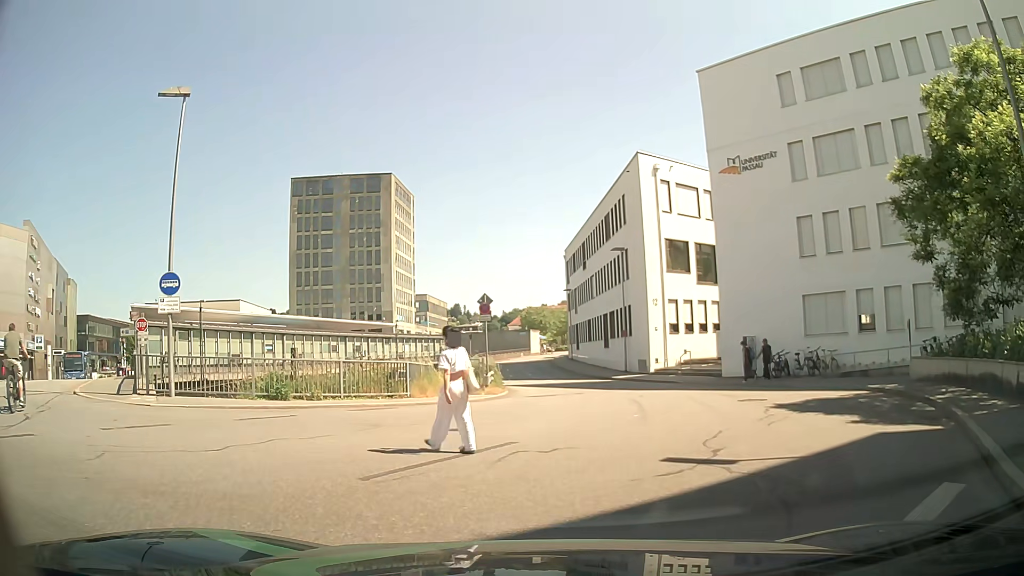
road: residential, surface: asphalt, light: Day
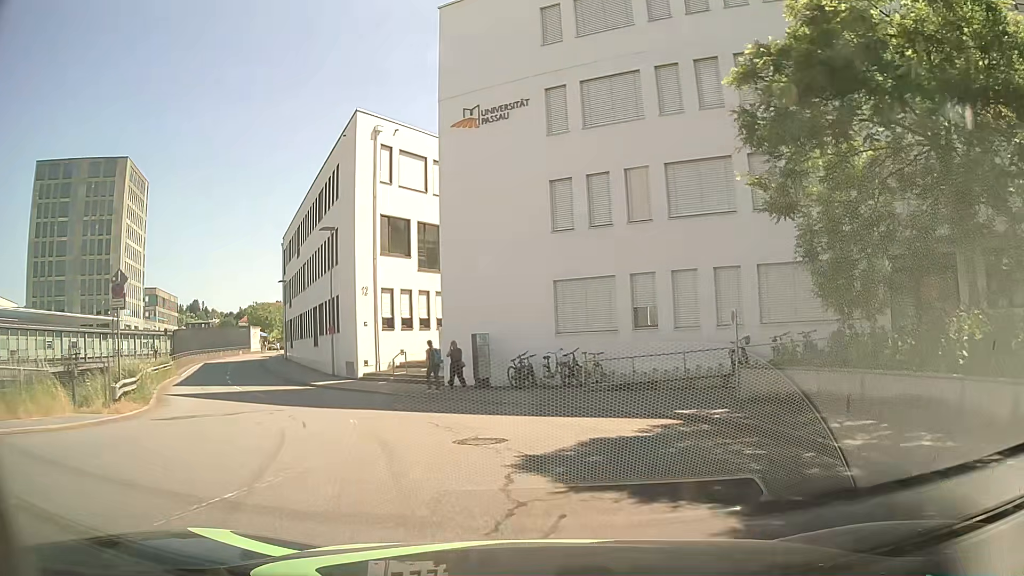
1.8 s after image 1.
(+1.4, +7.5) m; +21°
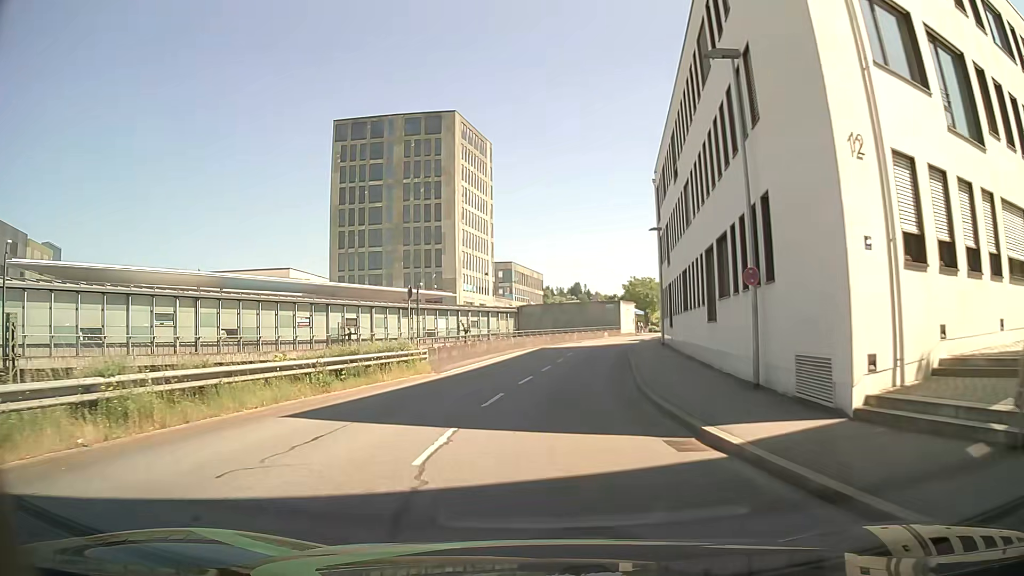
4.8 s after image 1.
(-6.3, +20.8) m; -33°
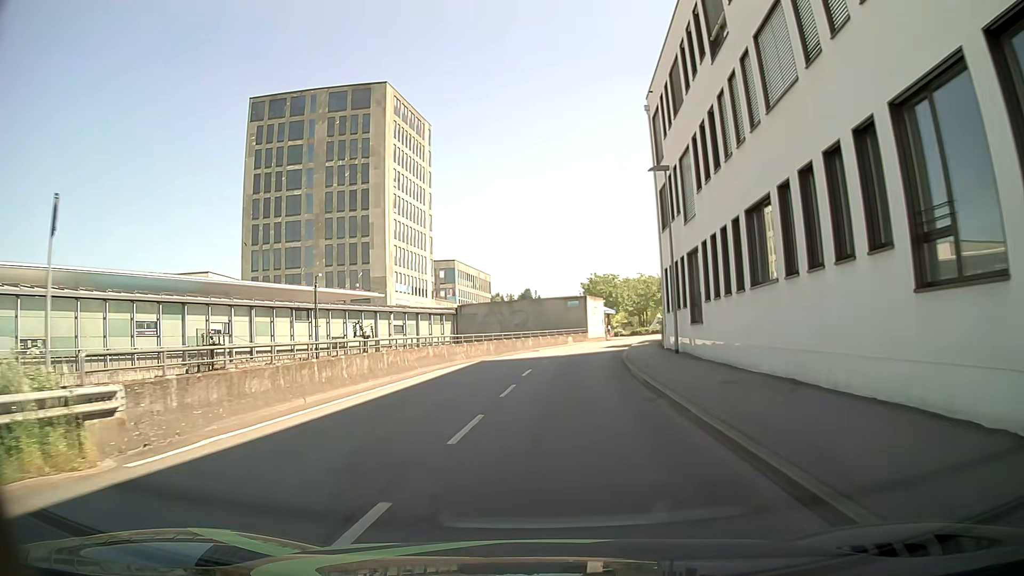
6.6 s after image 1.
(+0.5, +16.7) m; +4°
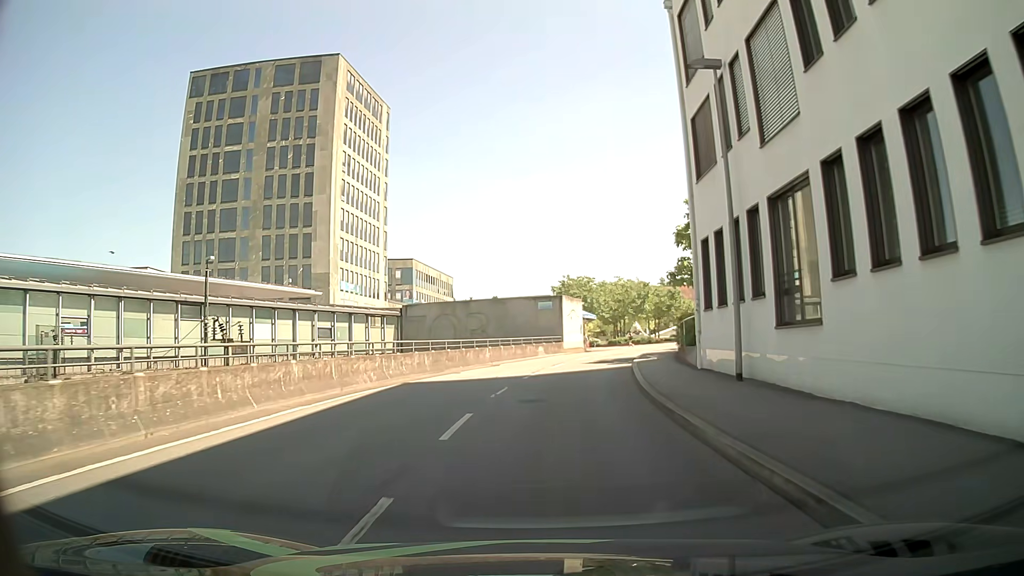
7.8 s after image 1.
(+0.3, +11.9) m; +4°
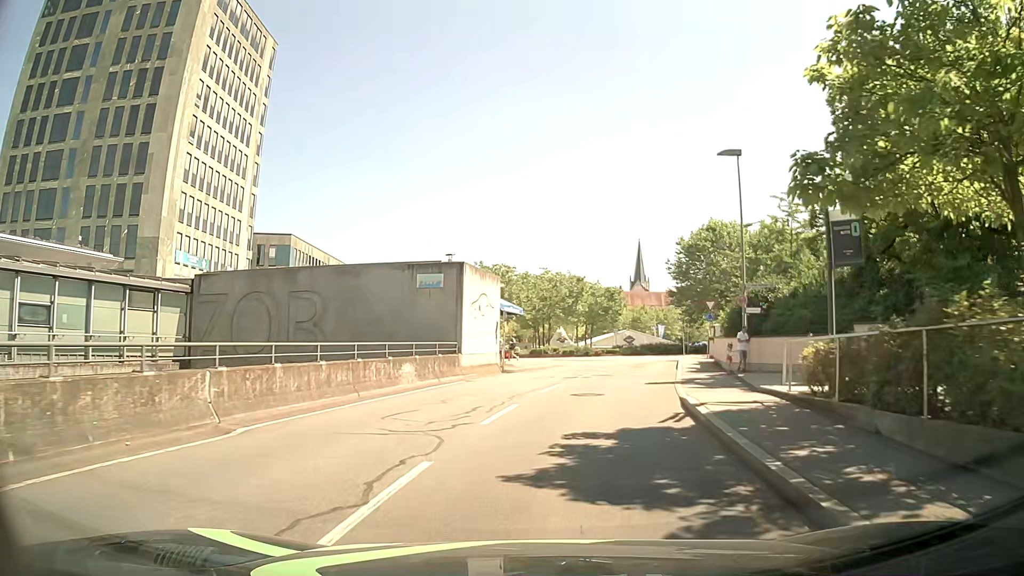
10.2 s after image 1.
(+0.6, +22.2) m; +7°
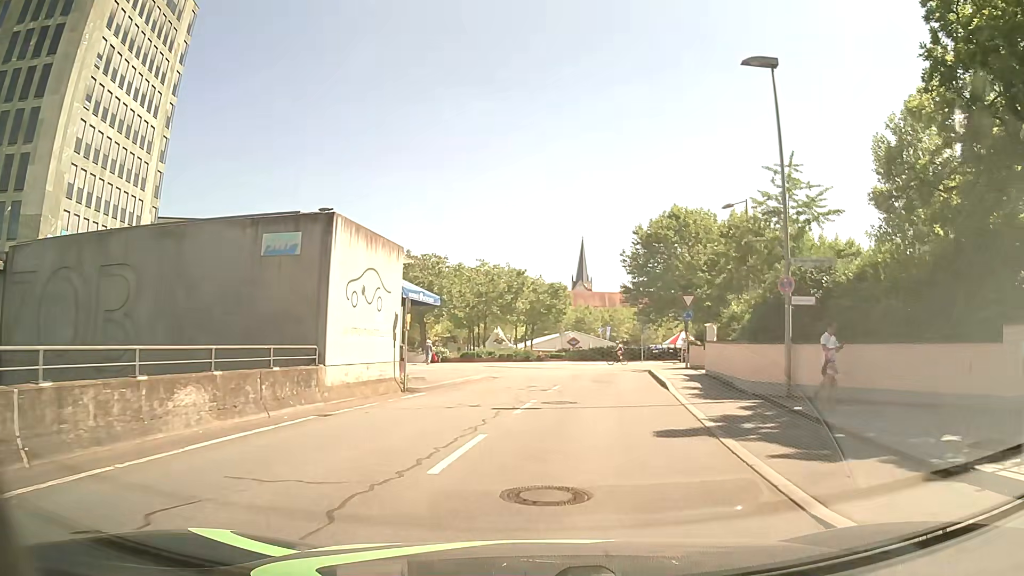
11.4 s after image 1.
(+0.3, +9.3) m; +5°
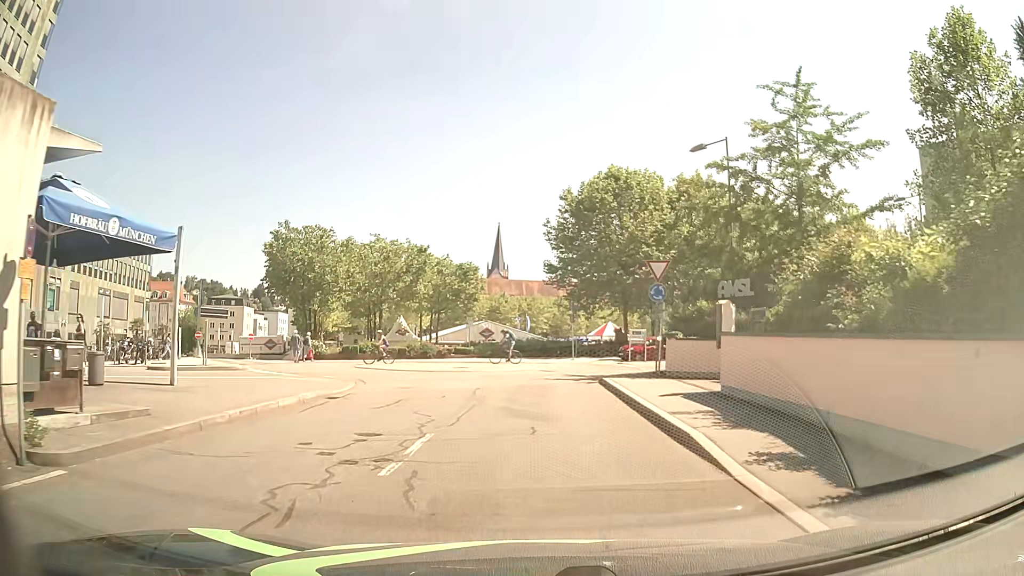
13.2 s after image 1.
(+0.9, +11.9) m; +7°
(0, +10) (0, +20) (+3, +29) (+11, +35) (+20, +40) (+29, +44) (+39, +47) (+48, +49) (+58, +49) (+68, +48) m
